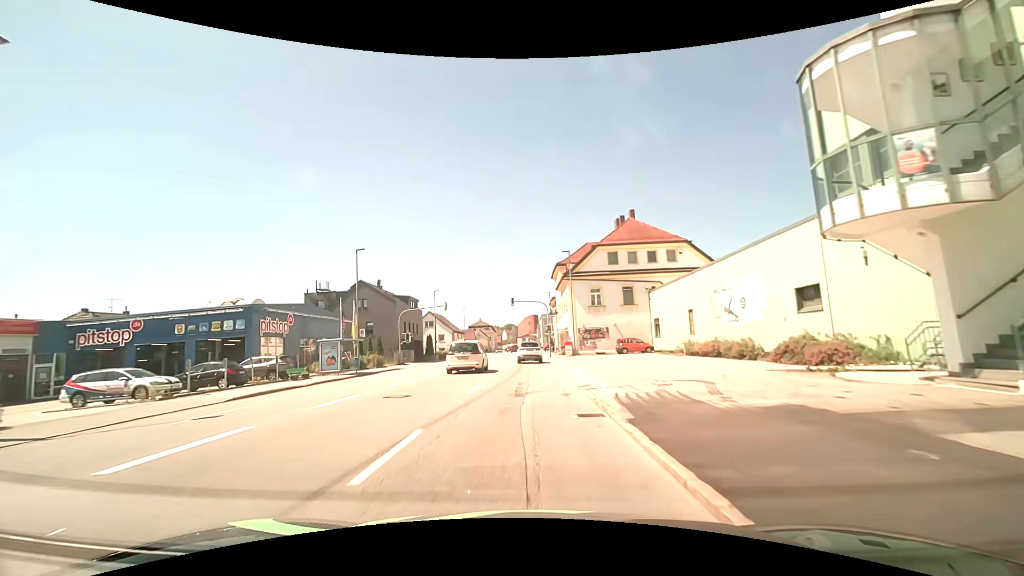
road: tertiary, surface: asphalt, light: Day
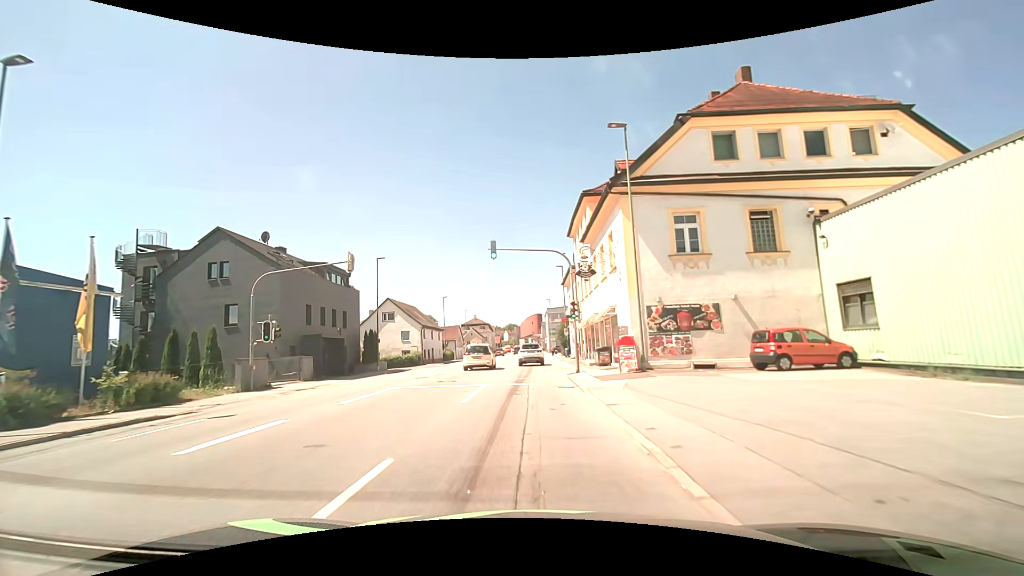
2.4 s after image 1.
(+0.3, +28.9) m; 0°
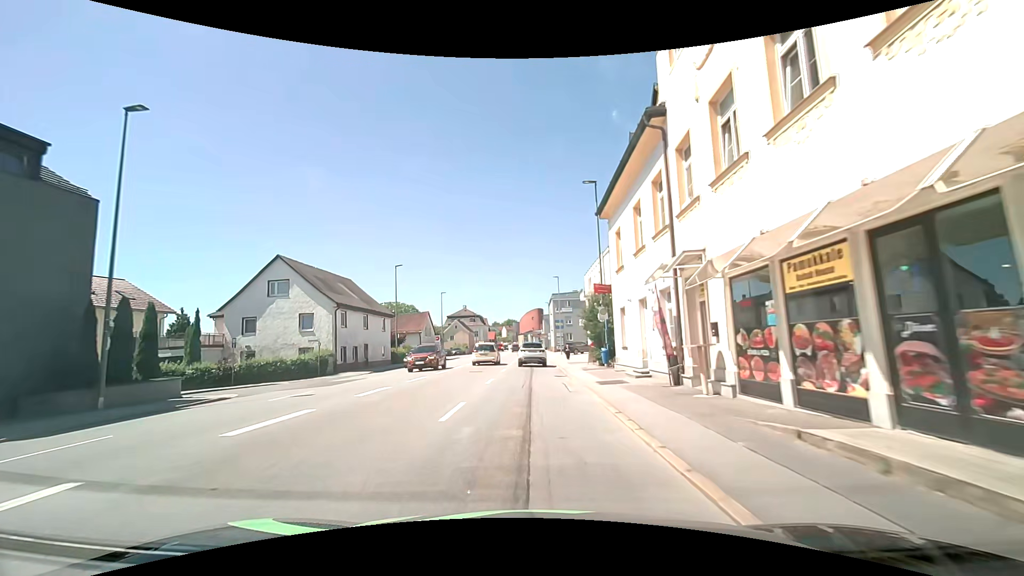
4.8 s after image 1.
(0.0, +28.9) m; 0°
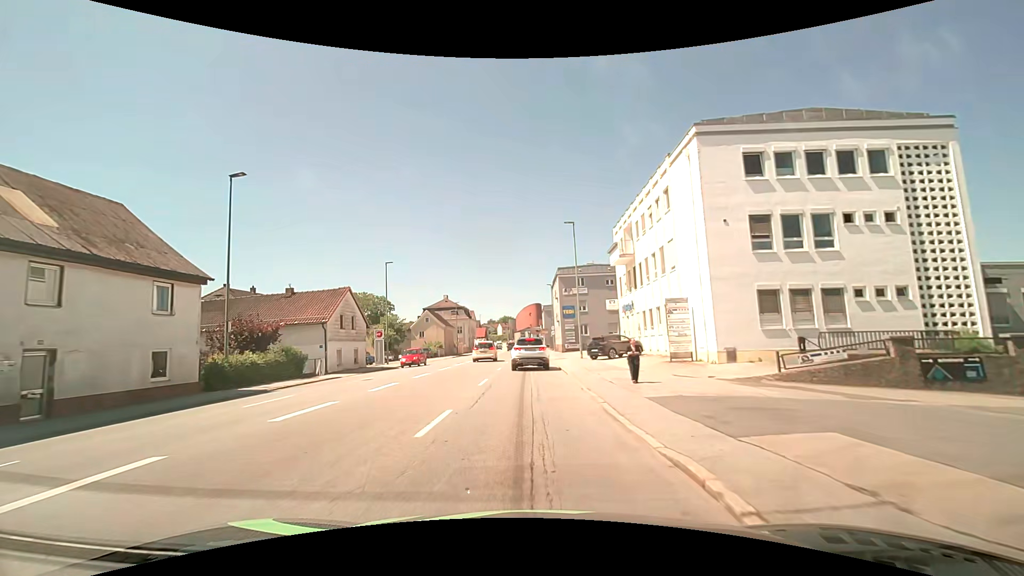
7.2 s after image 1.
(0.0, +28.5) m; 0°
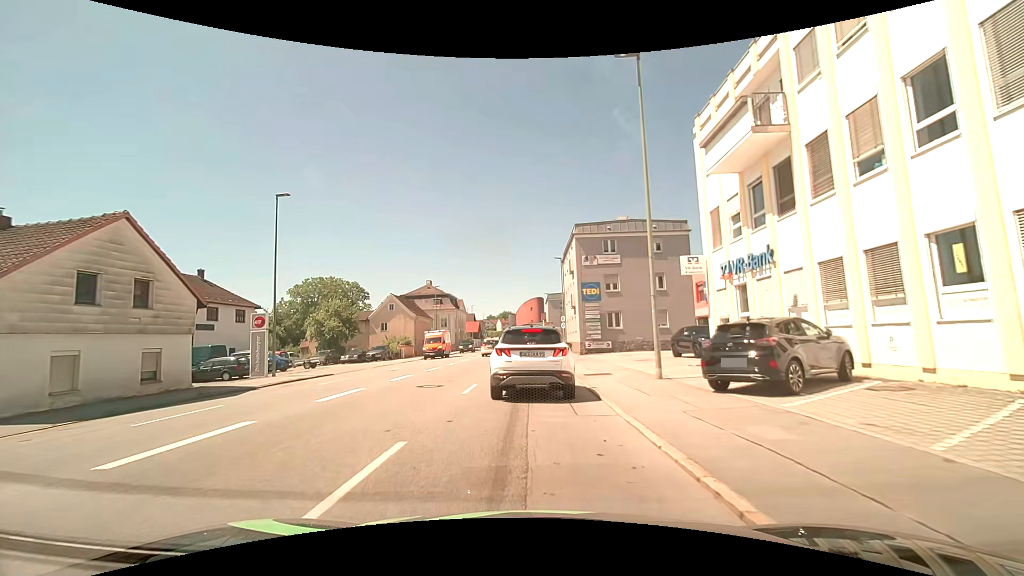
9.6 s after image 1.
(-0.2, +21.2) m; 0°
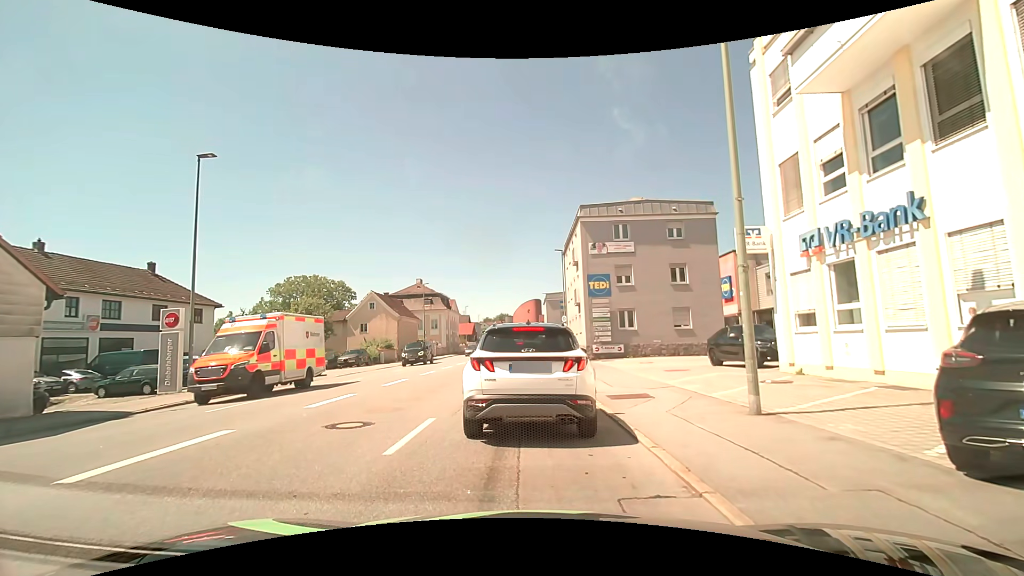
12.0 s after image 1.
(0.0, +5.7) m; -1°
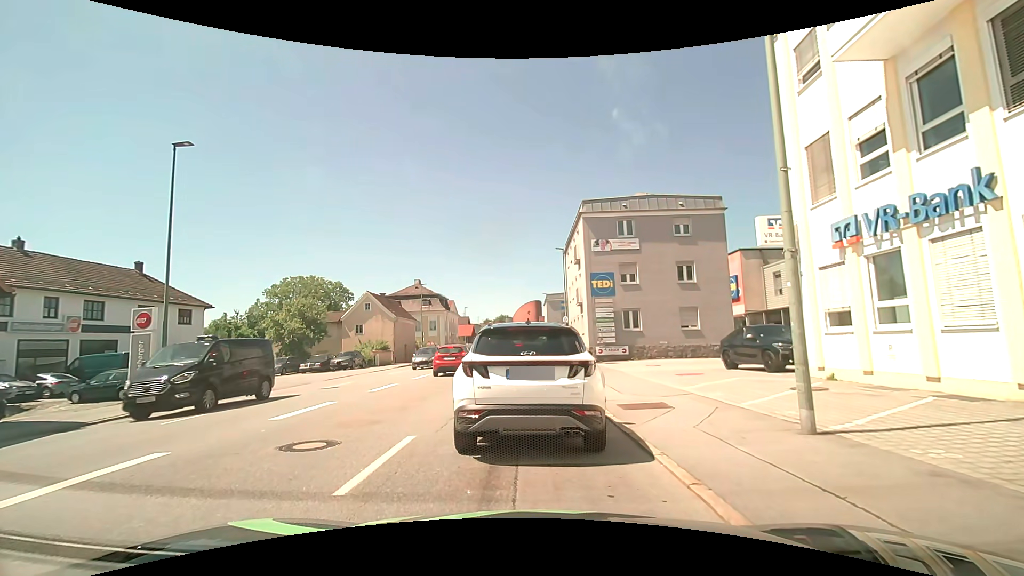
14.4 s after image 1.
(0.0, +1.6) m; 0°
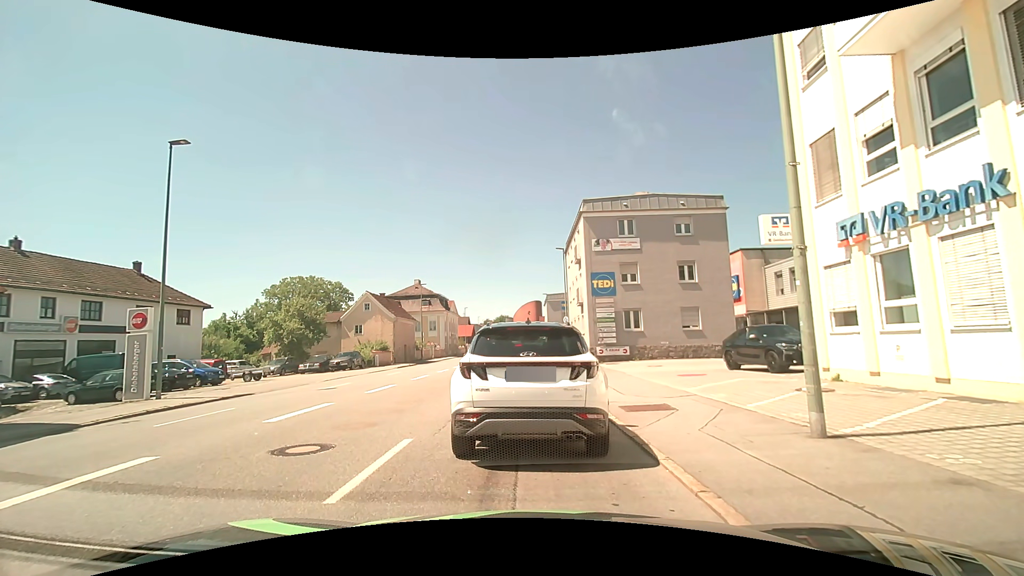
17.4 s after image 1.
(0.0, +0.3) m; 0°
(0, +10) (0, +20) (0, +30) (0, +40) (0, +50) (+1, +60) (+1, +70) (+1, +80) (+1, +90) (+1, +100) m
